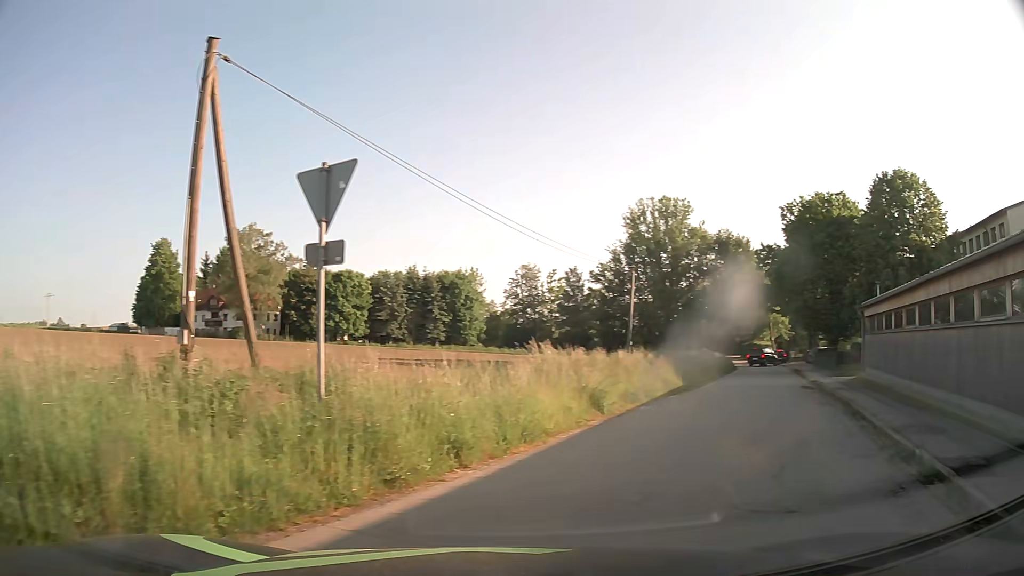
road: residential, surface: asphalt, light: Day
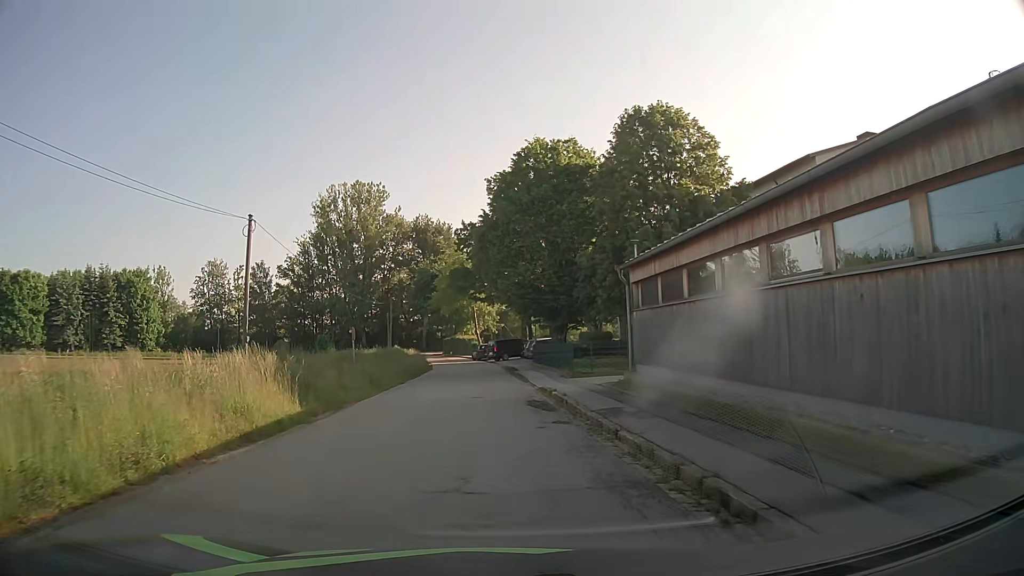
(+4.7, +12.1) m; +26°
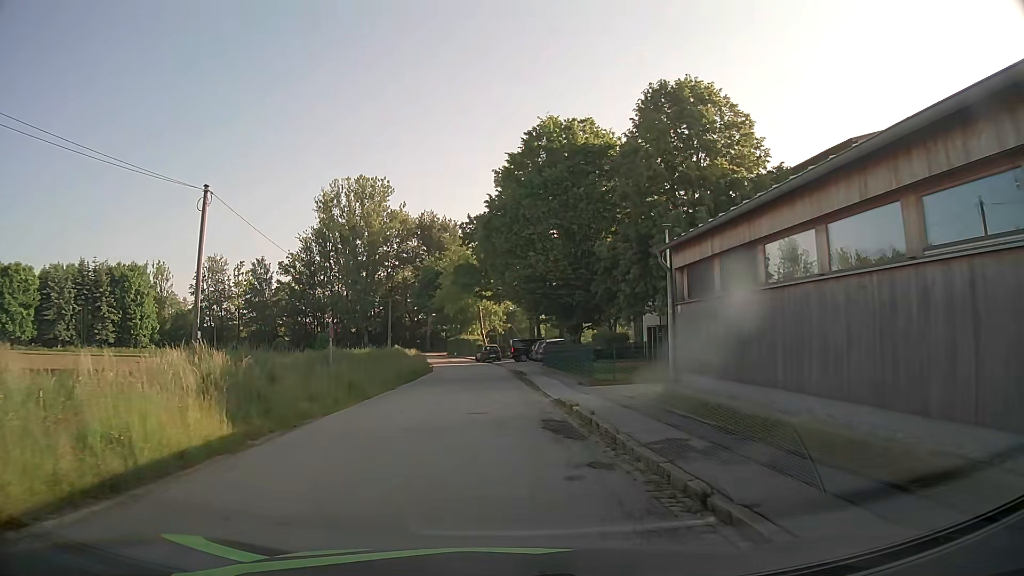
(0.0, +4.3) m; 0°
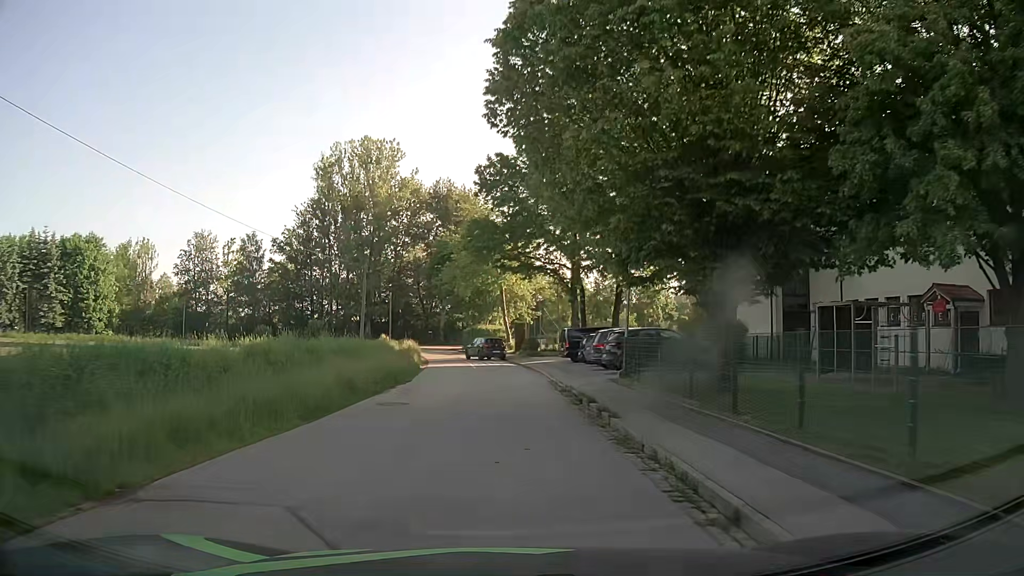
(-0.4, +20.5) m; -2°
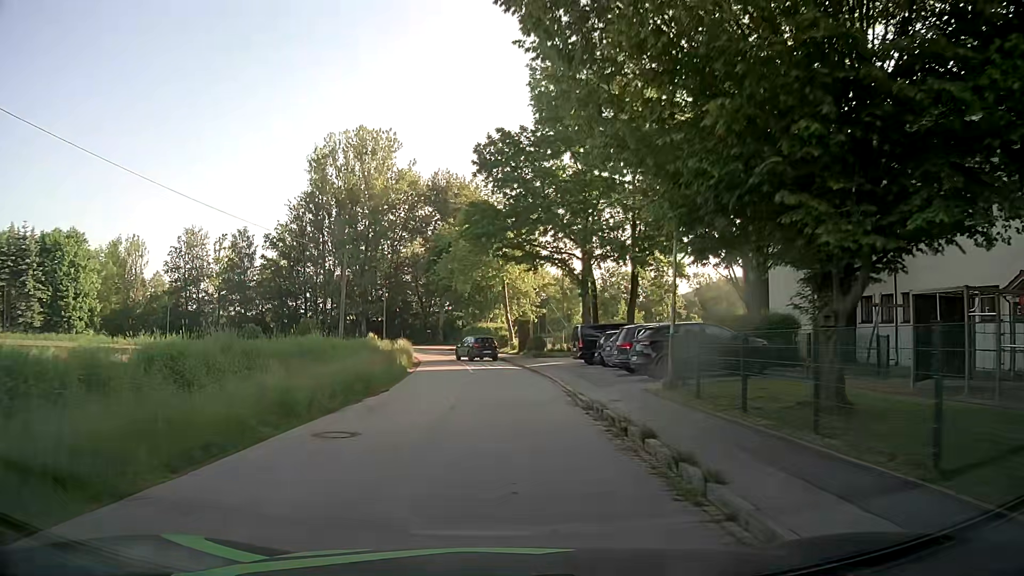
(0.0, +5.4) m; 0°
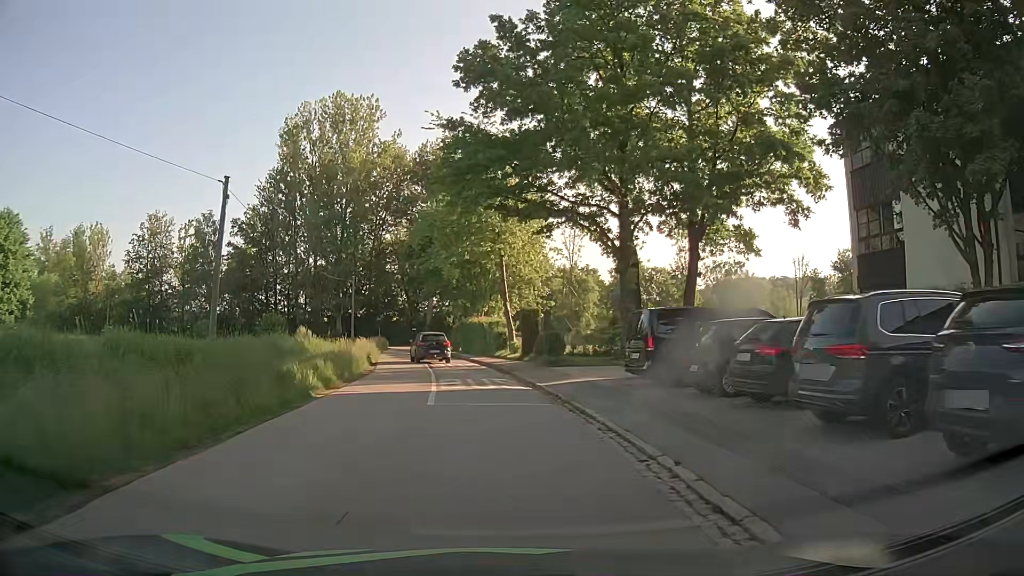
(0.0, +14.8) m; 0°
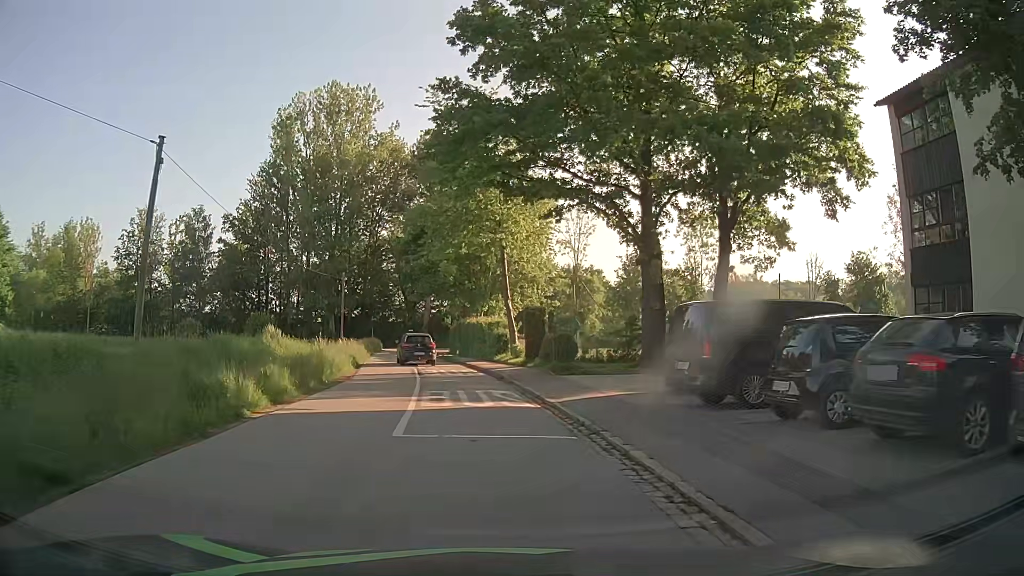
(0.0, +4.3) m; 0°
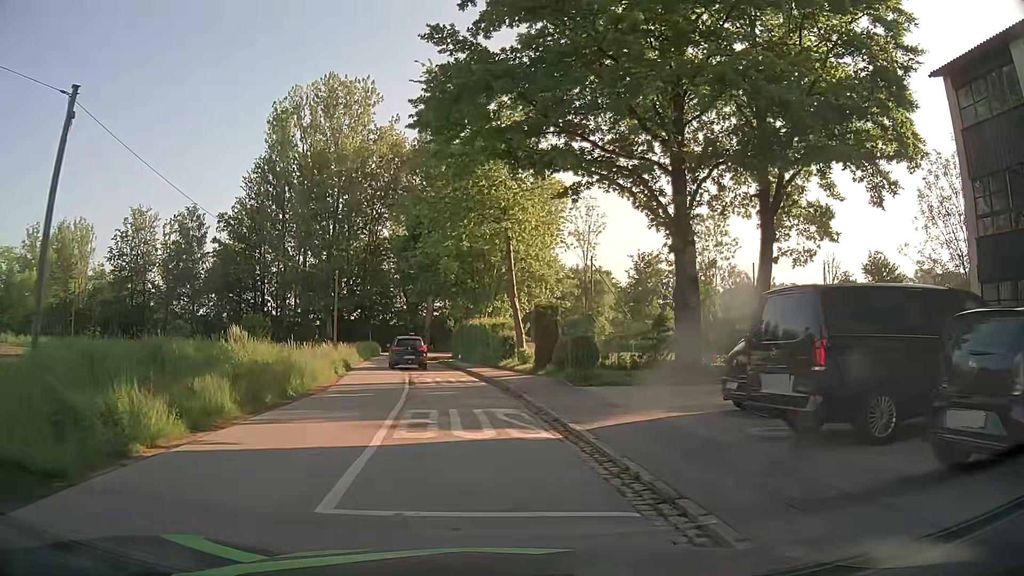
(0.0, +4.0) m; 0°
